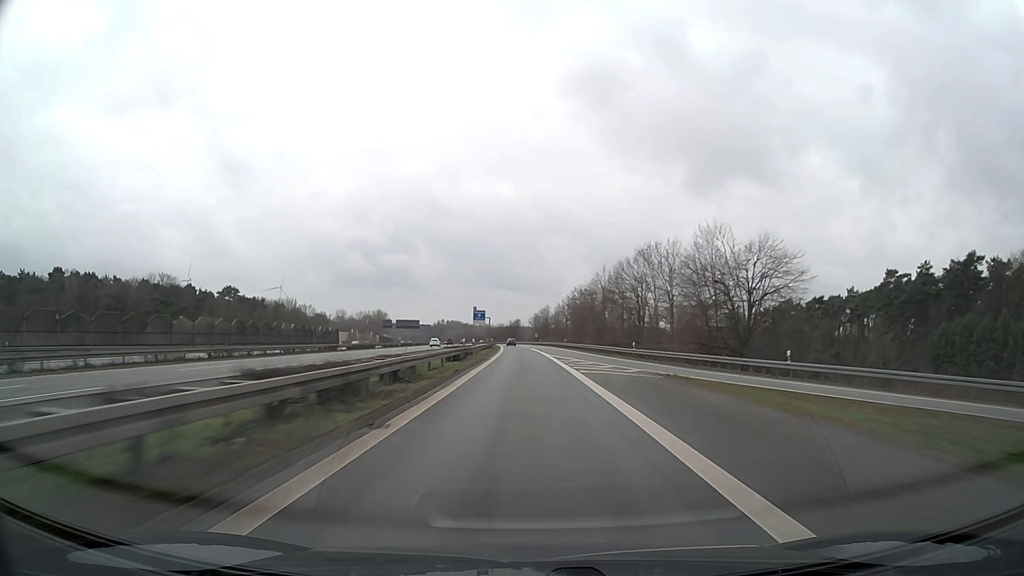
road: motorway_link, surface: asphalt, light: Day
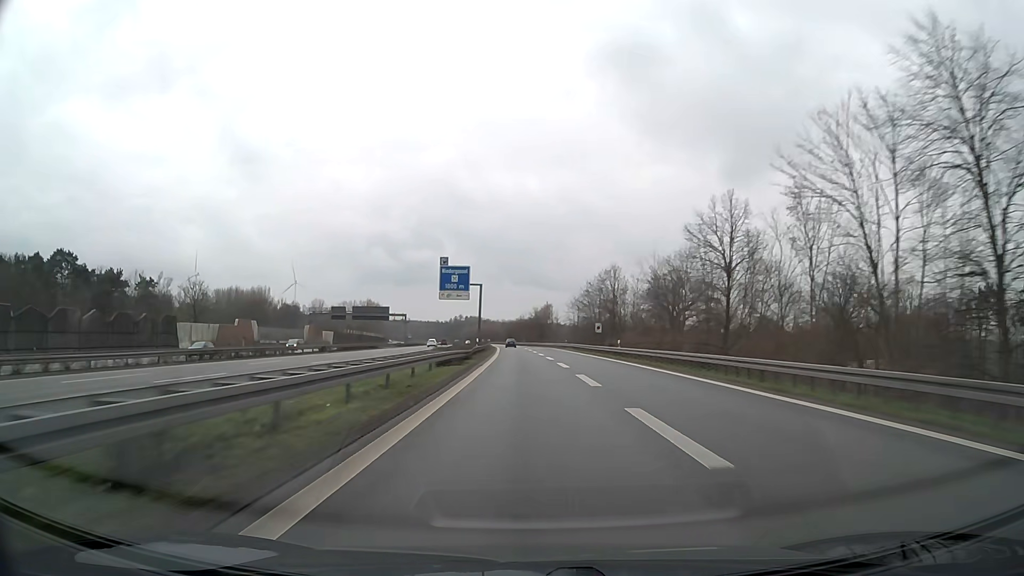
(-2.3, +100.4) m; -3°
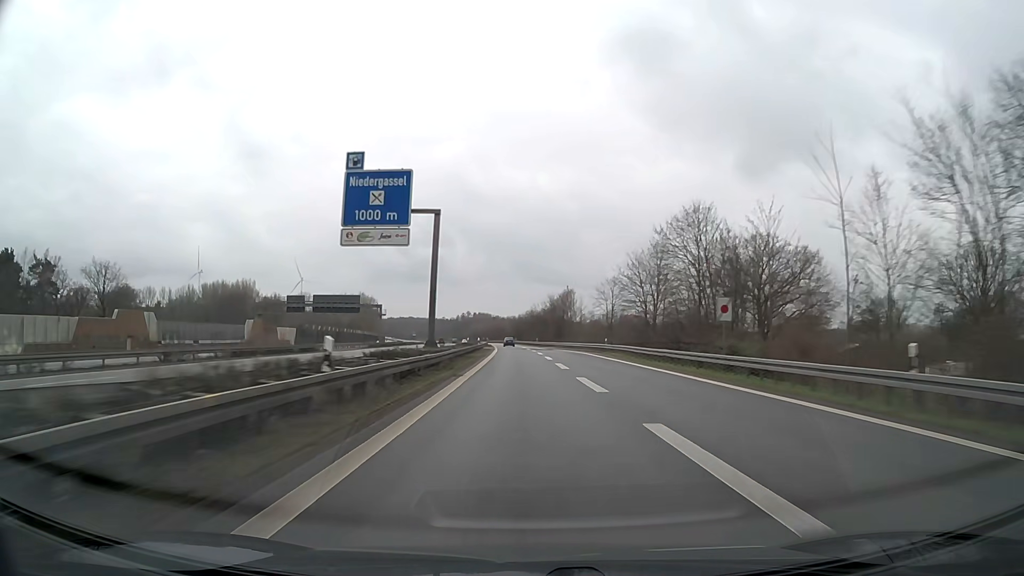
(-0.3, +38.8) m; -1°
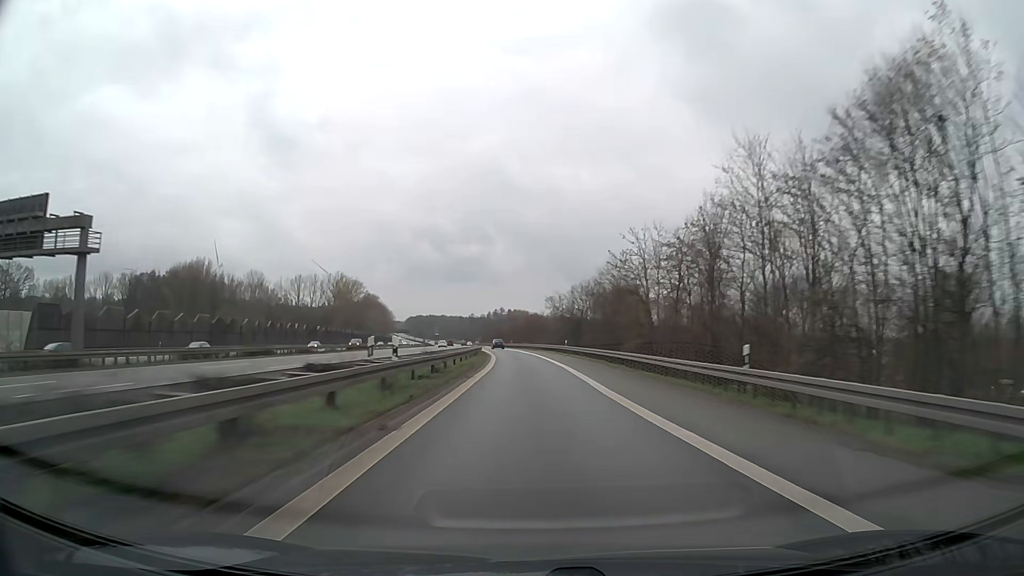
(-2.7, +95.6) m; -3°
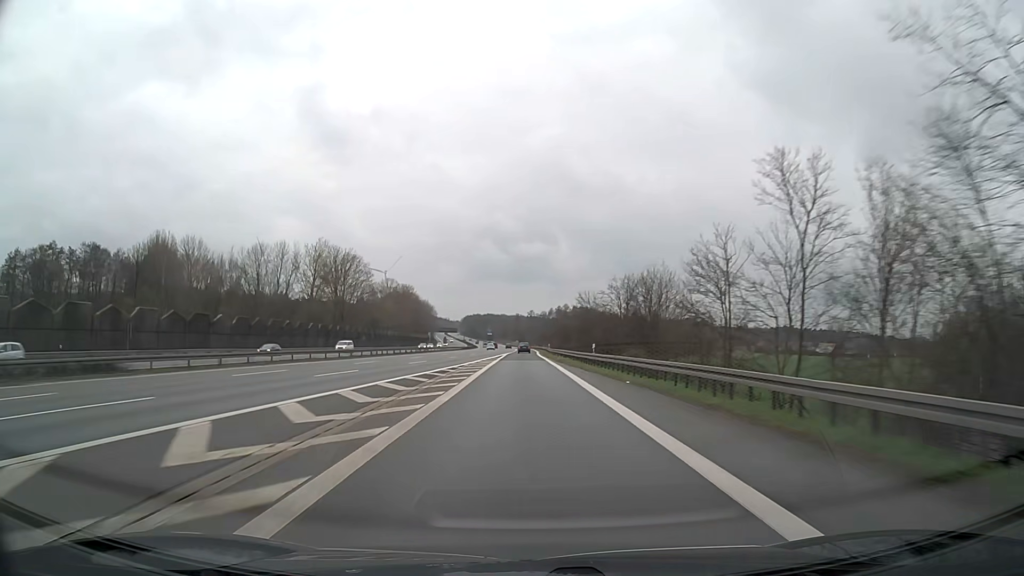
(-2.6, +76.9) m; -5°
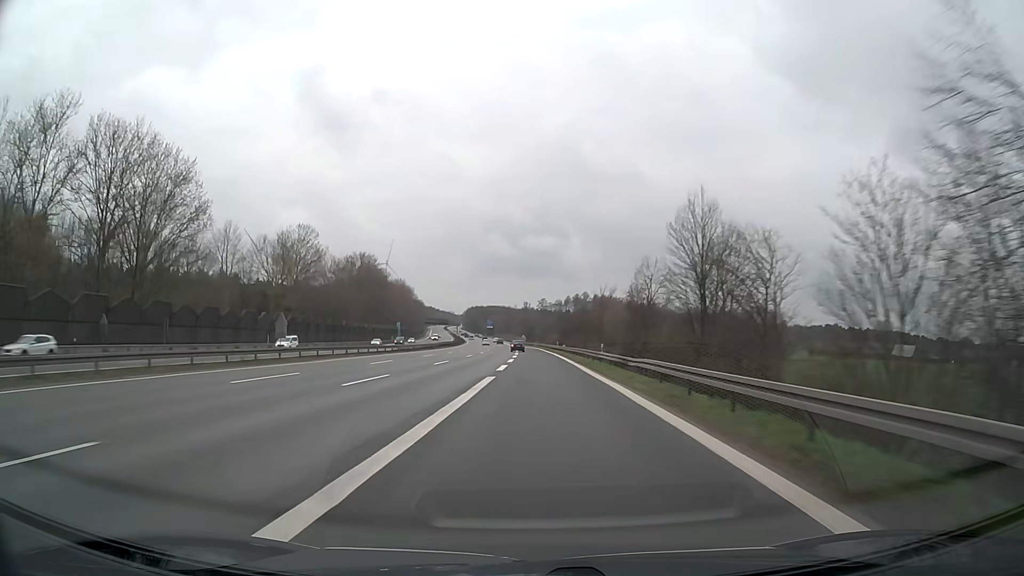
(-1.0, +98.2) m; -1°
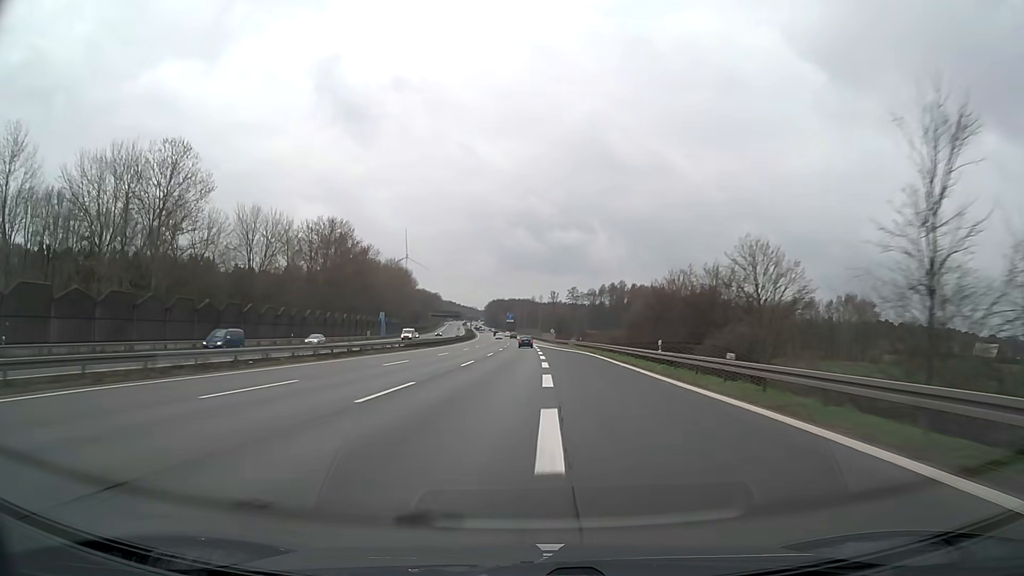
(-1.0, +60.3) m; -2°
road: motorway
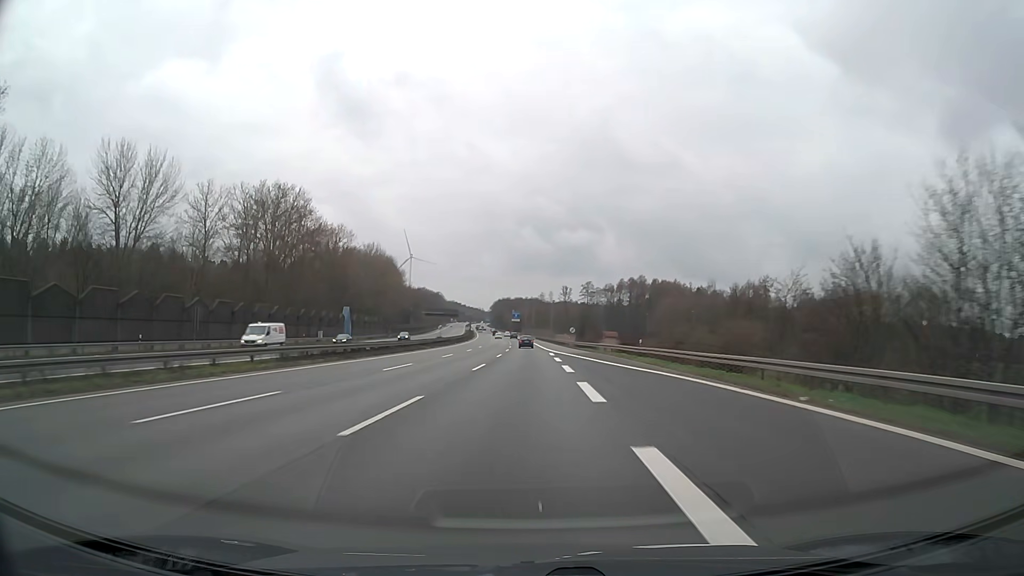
(-0.3, +40.5) m; -1°
(0, +10) (0, +20) (0, +30) (0, +40) (0, +50) (0, +60) (0, +70) (0, +80) (-1, +90) (-1, +100) m
